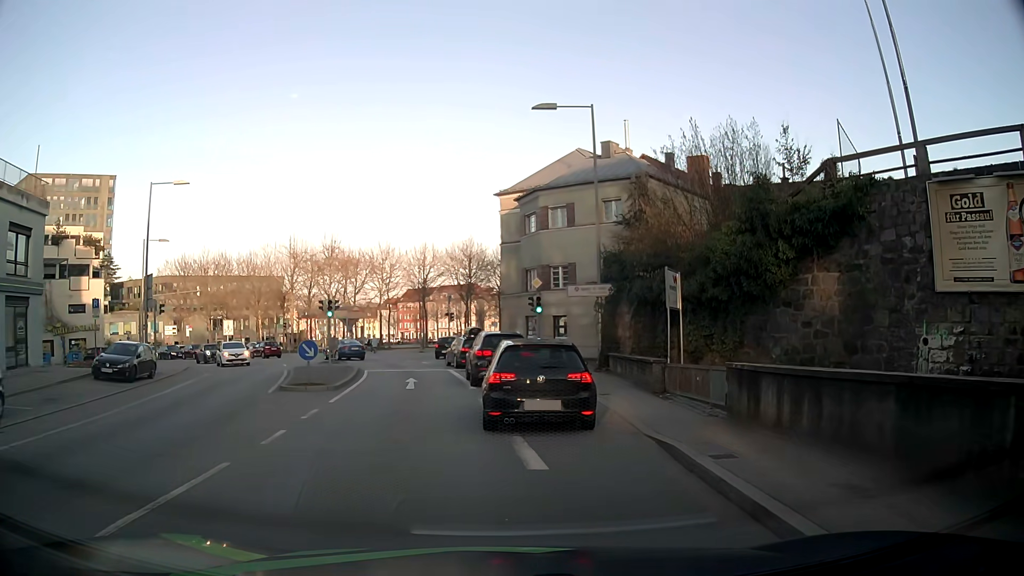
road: tertiary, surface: asphalt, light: Day
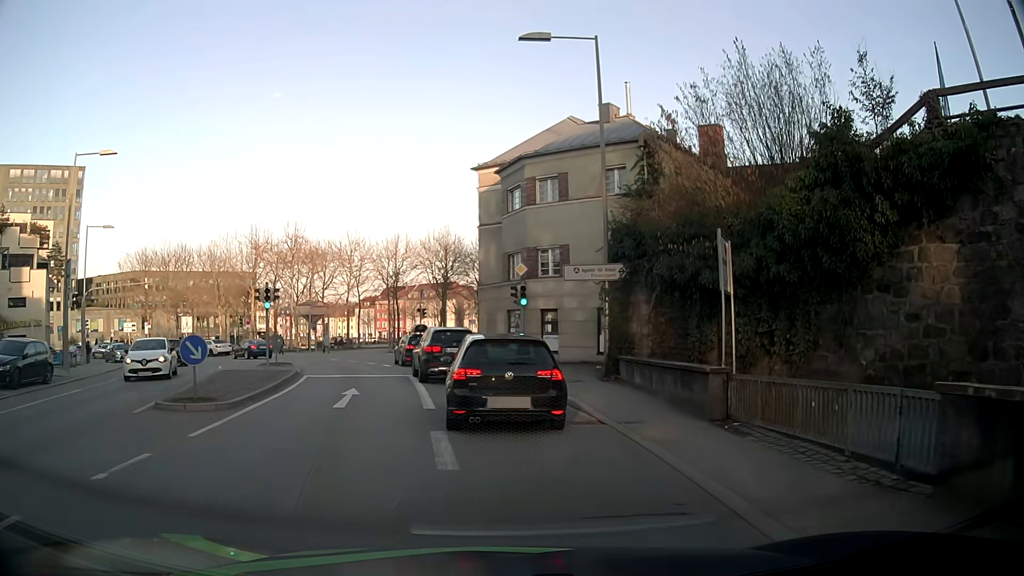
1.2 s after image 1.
(+0.1, +6.3) m; +2°
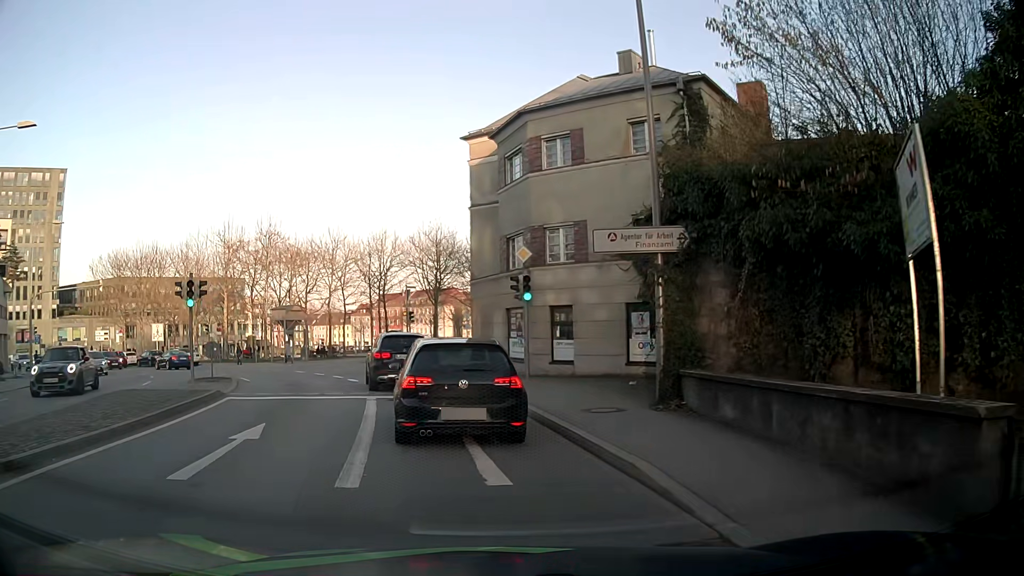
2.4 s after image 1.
(0.0, +6.7) m; 0°
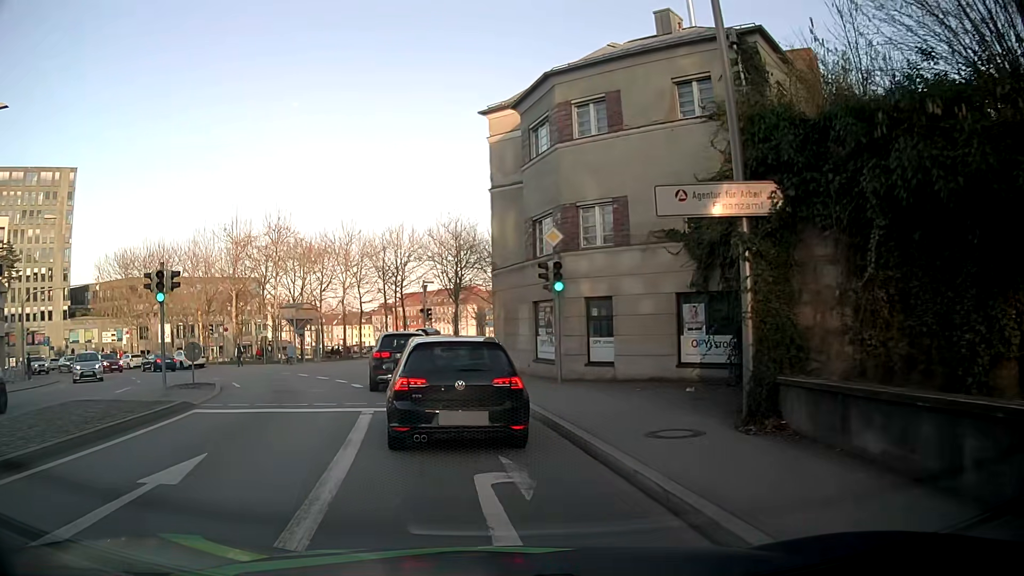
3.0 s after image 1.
(0.0, +3.3) m; -1°
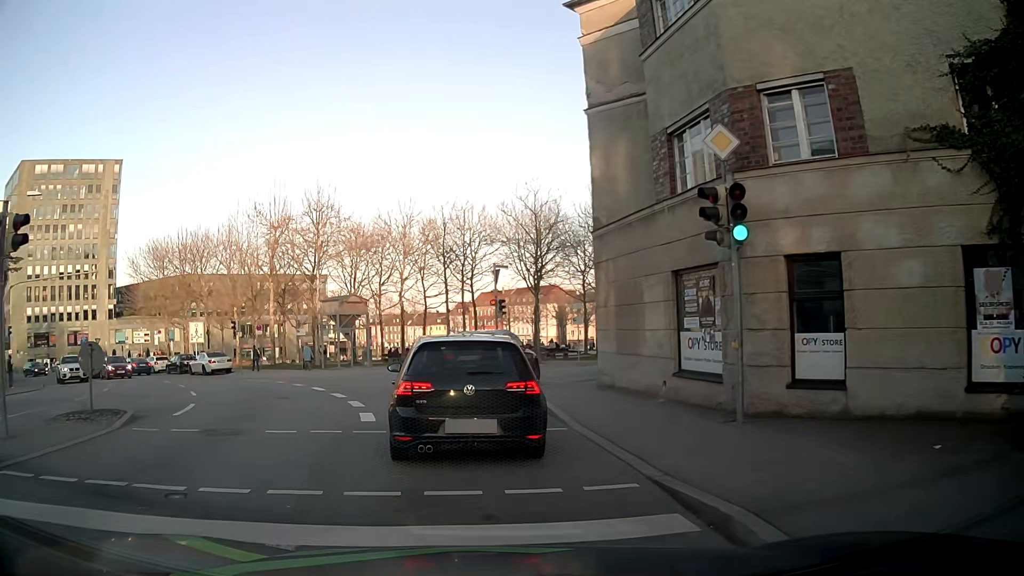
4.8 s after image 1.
(-0.7, +9.0) m; -8°
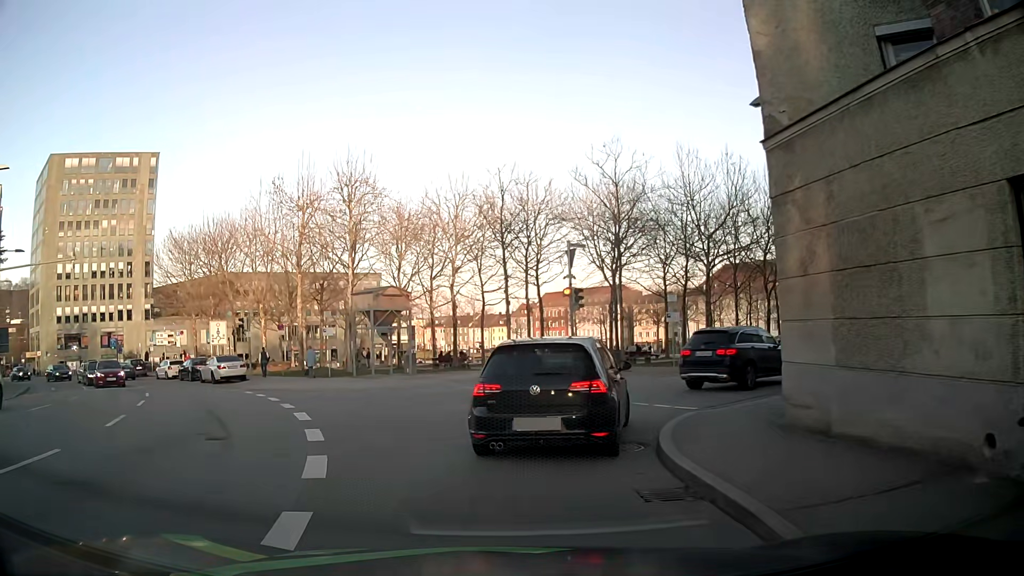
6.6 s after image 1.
(-0.4, +7.7) m; -6°
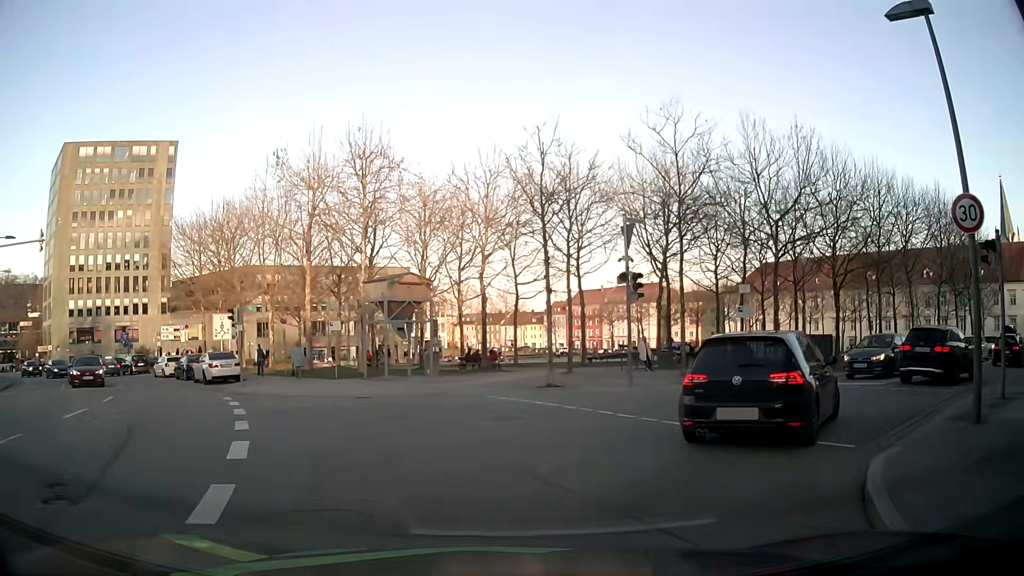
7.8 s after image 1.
(-0.1, +5.0) m; -2°
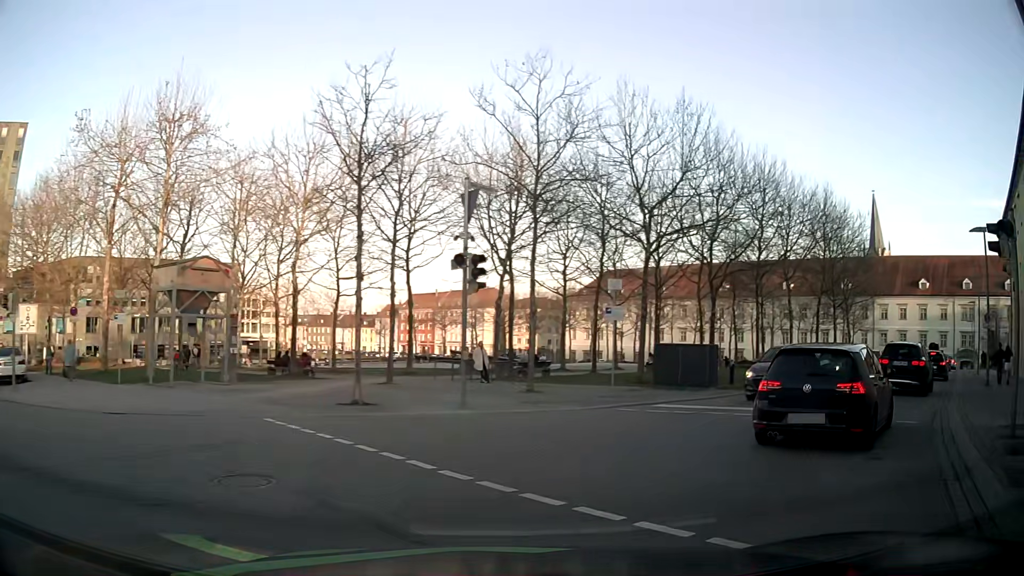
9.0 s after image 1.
(+0.3, +5.1) m; +12°
